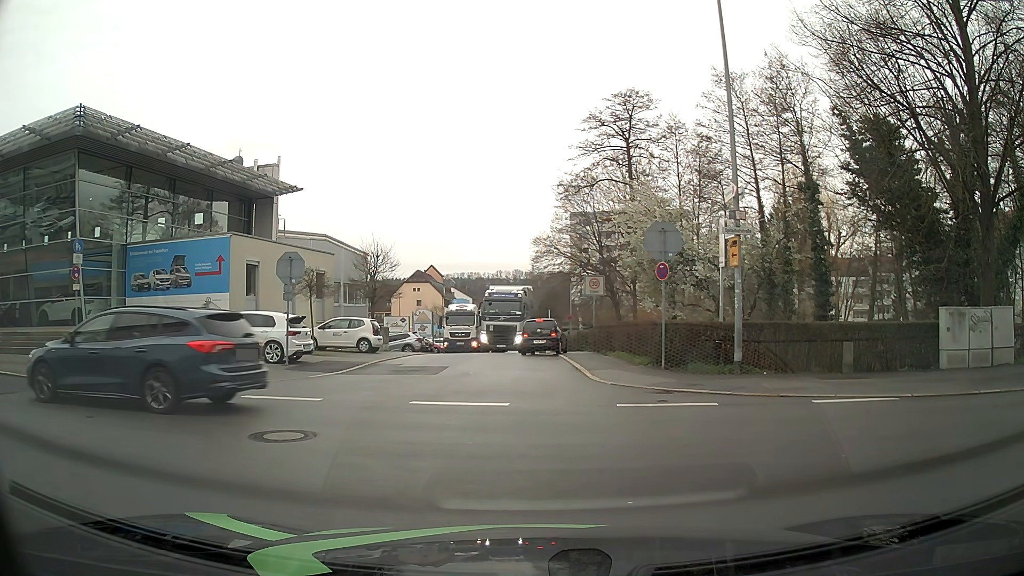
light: Day
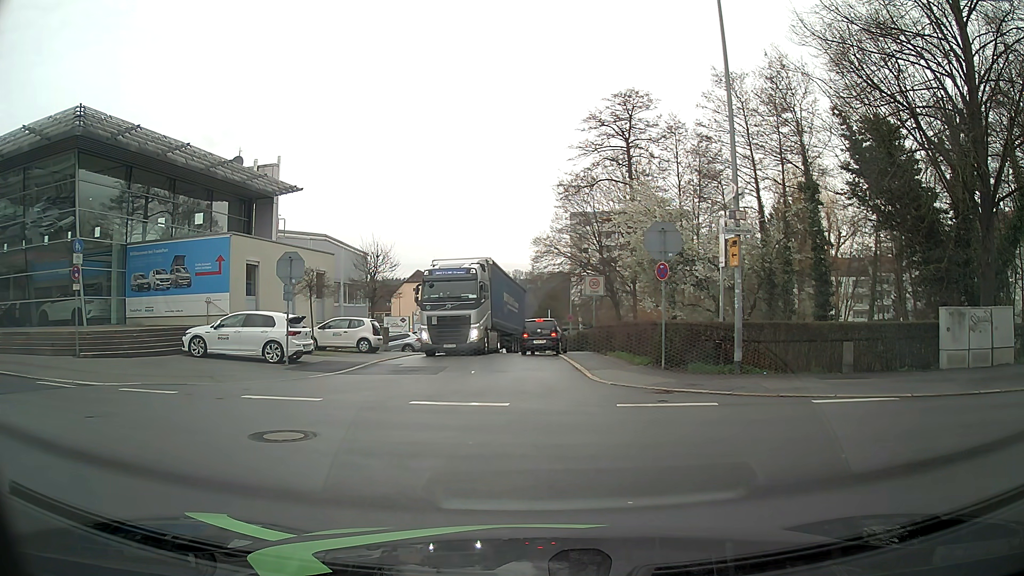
(0.0, 0.0) m; 0°
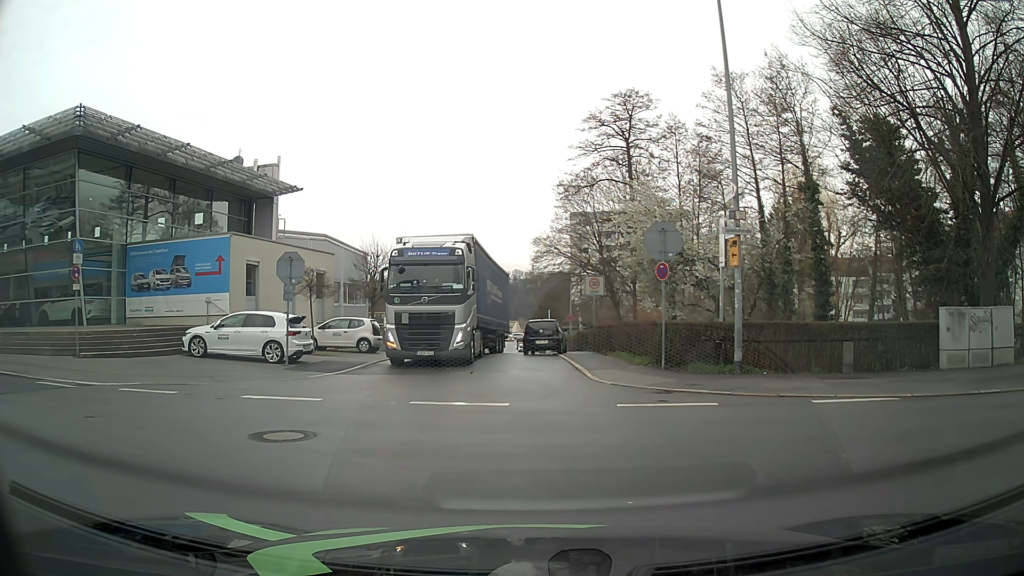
(0.0, 0.0) m; 0°
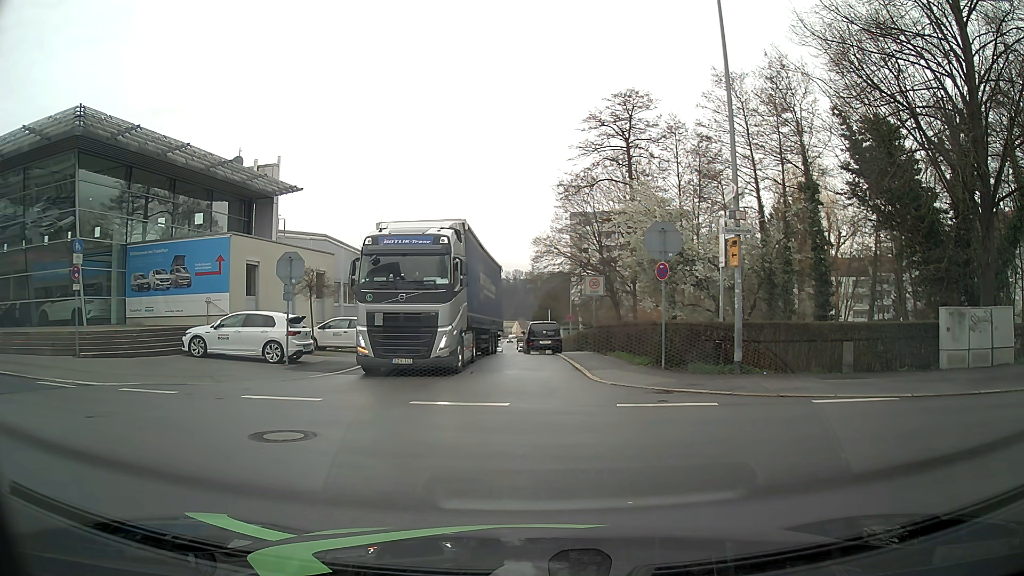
(0.0, 0.0) m; 0°
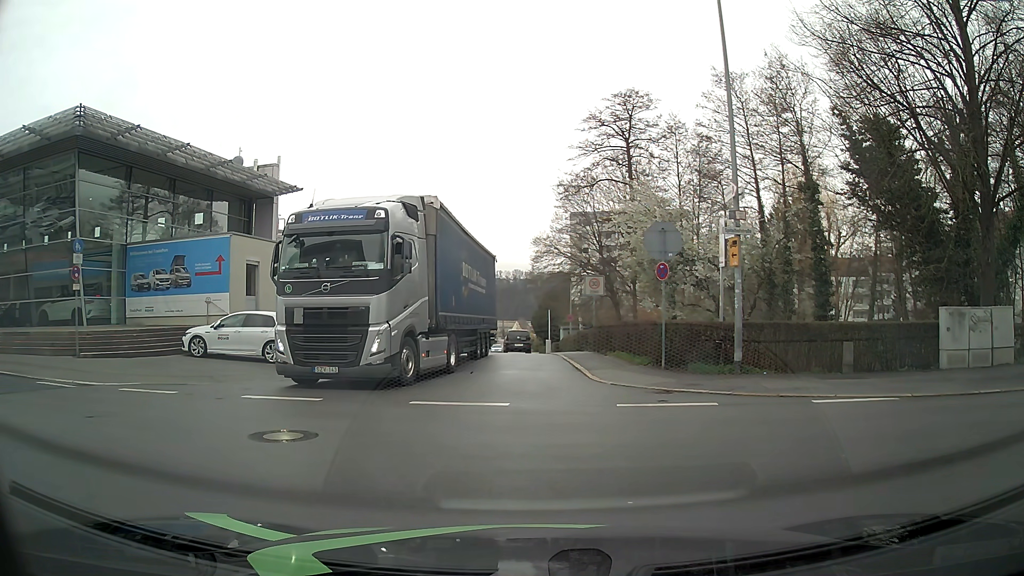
(0.0, 0.0) m; 0°
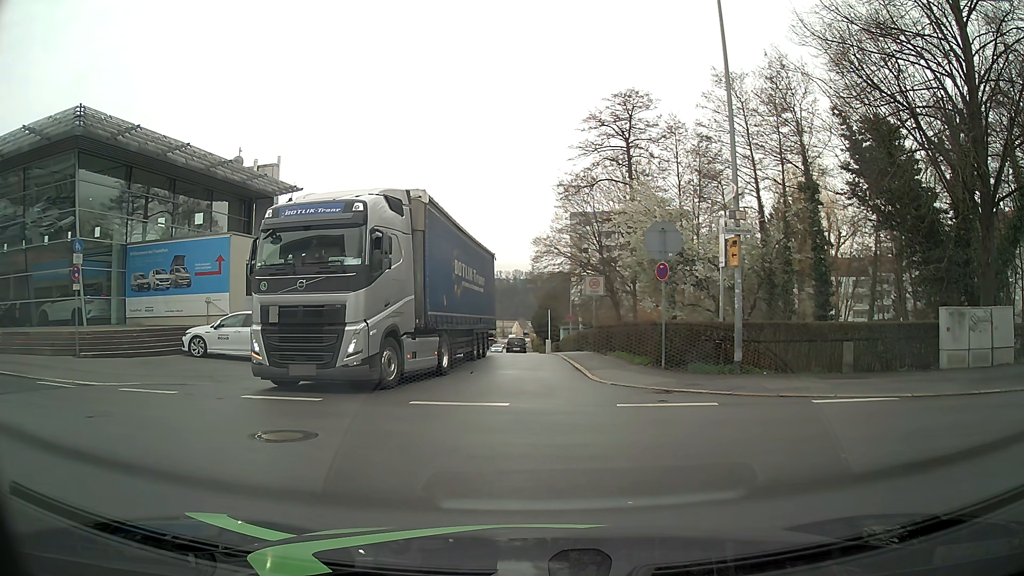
(0.0, 0.0) m; 0°
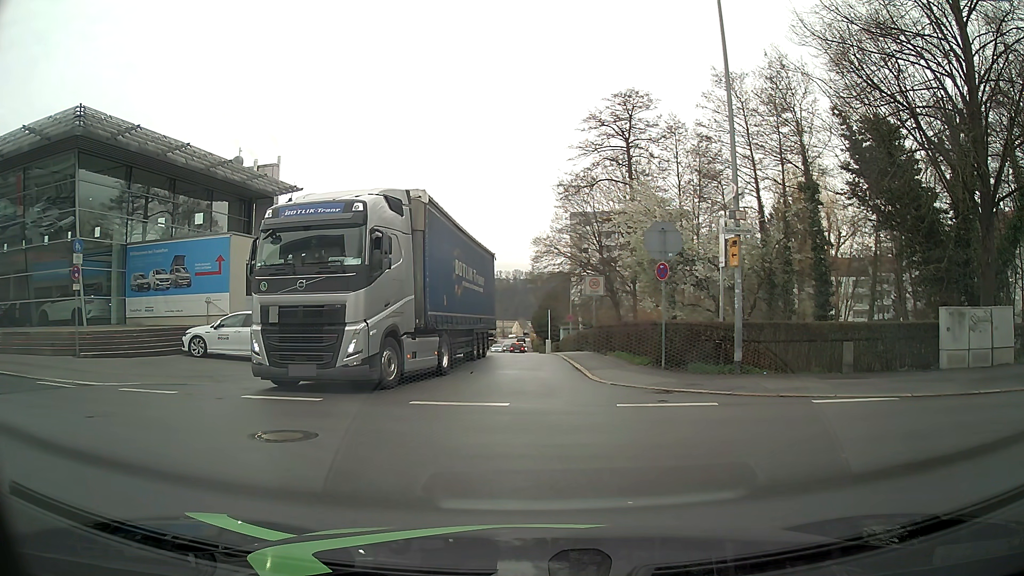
(0.0, 0.0) m; 0°
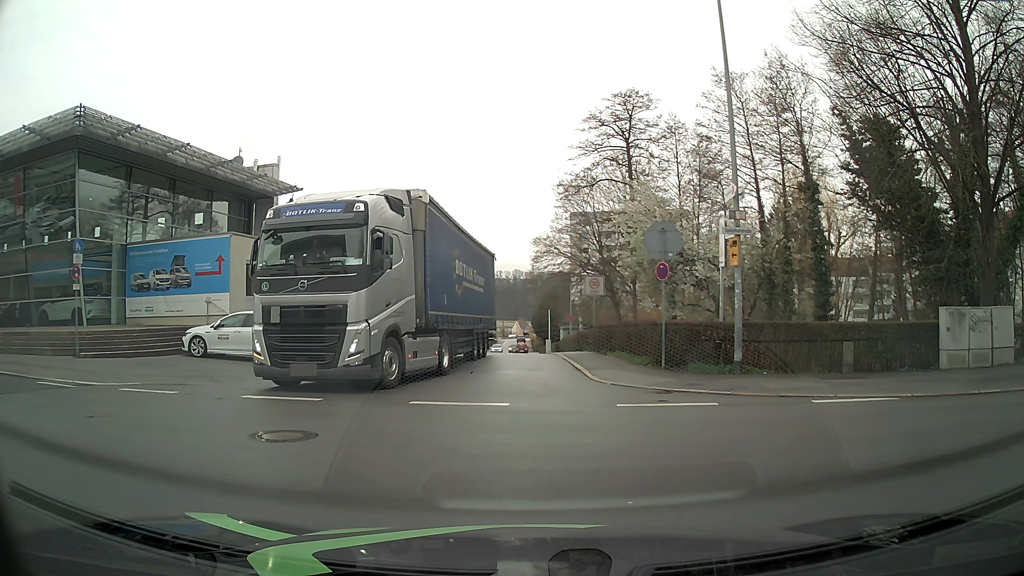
(0.0, 0.0) m; 0°
